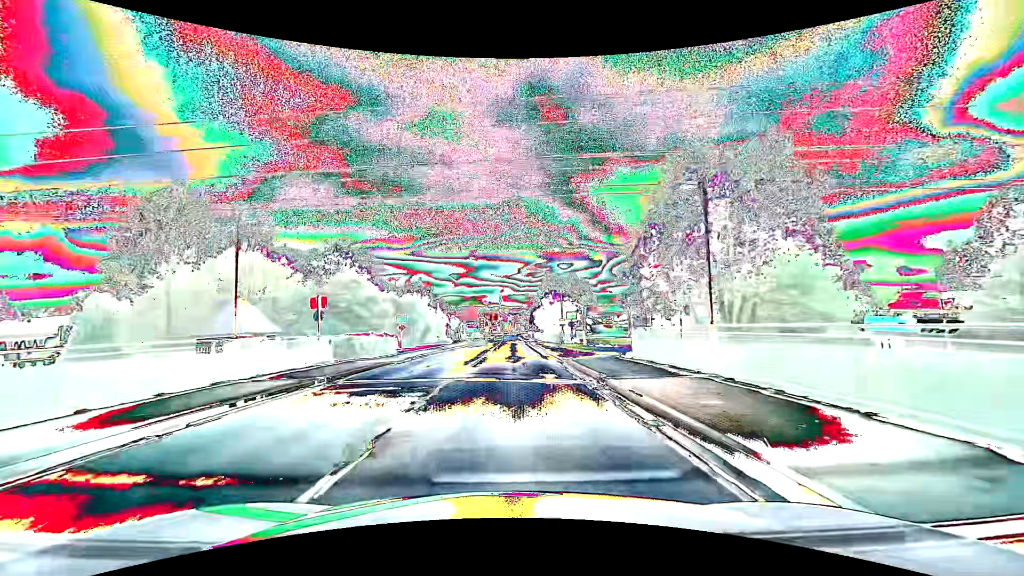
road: primary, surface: asphalt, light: Day
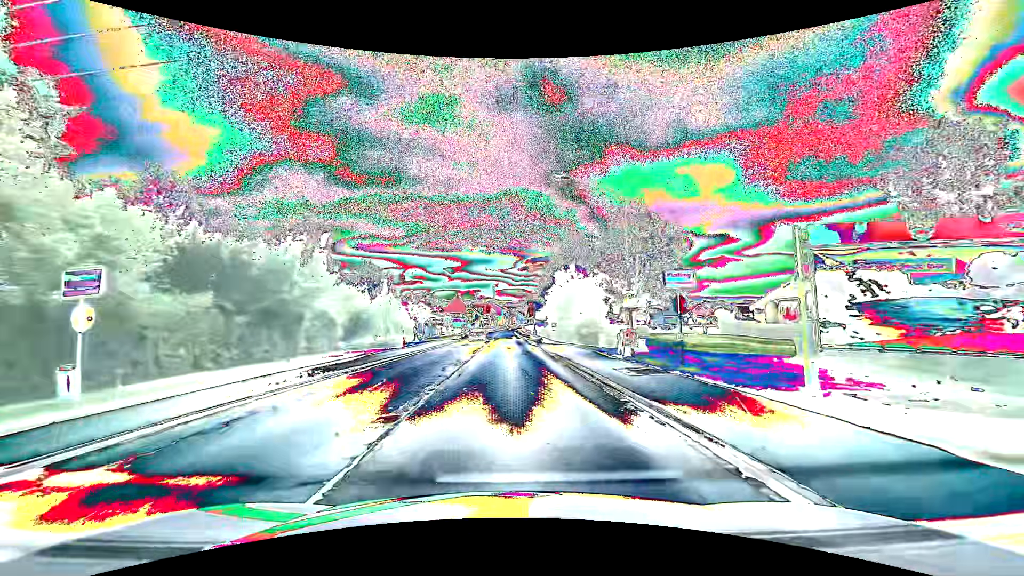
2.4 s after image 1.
(+0.3, +30.5) m; +1°
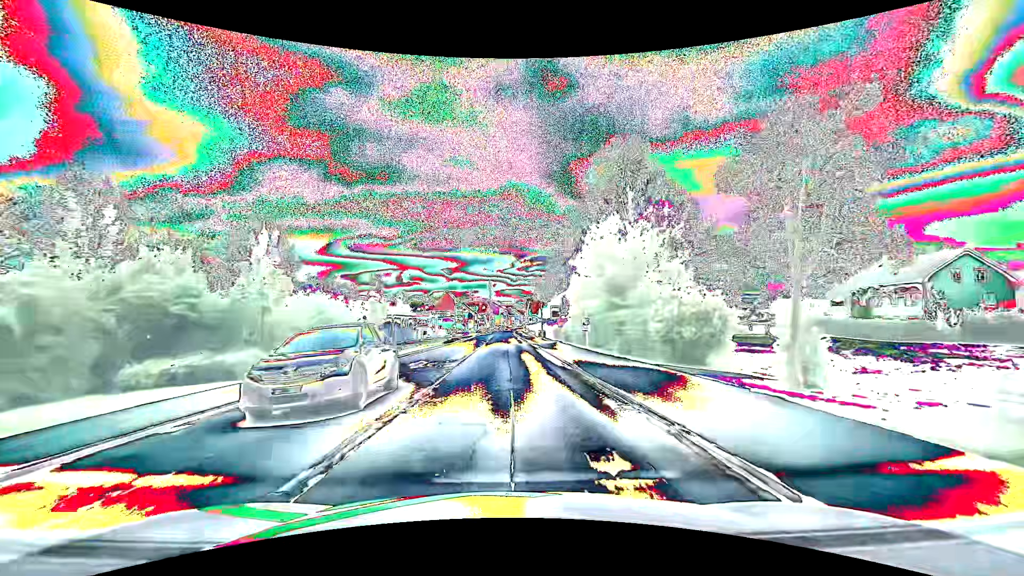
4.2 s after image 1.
(+0.1, +23.0) m; 0°
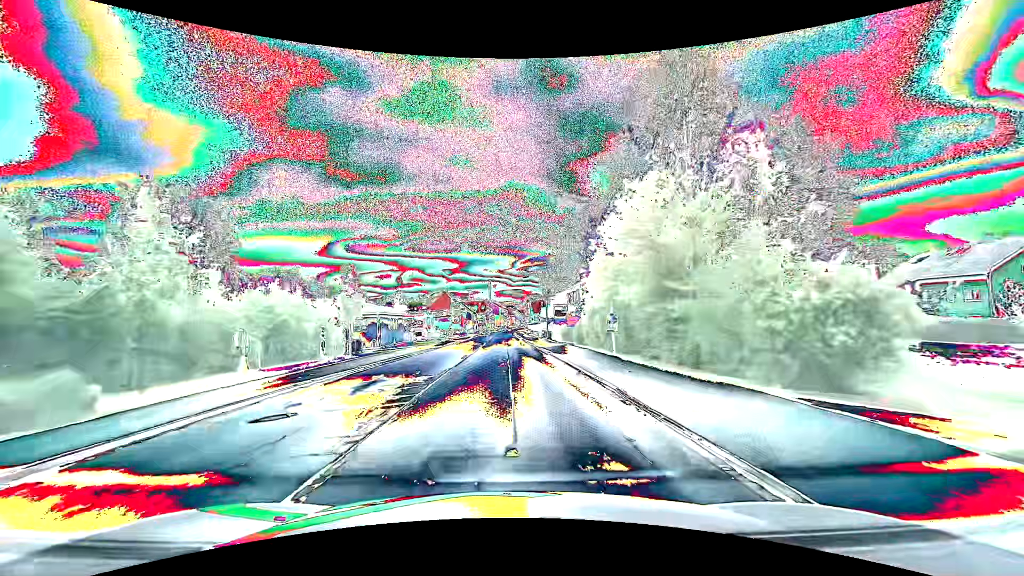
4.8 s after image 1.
(0.0, +7.7) m; 0°
